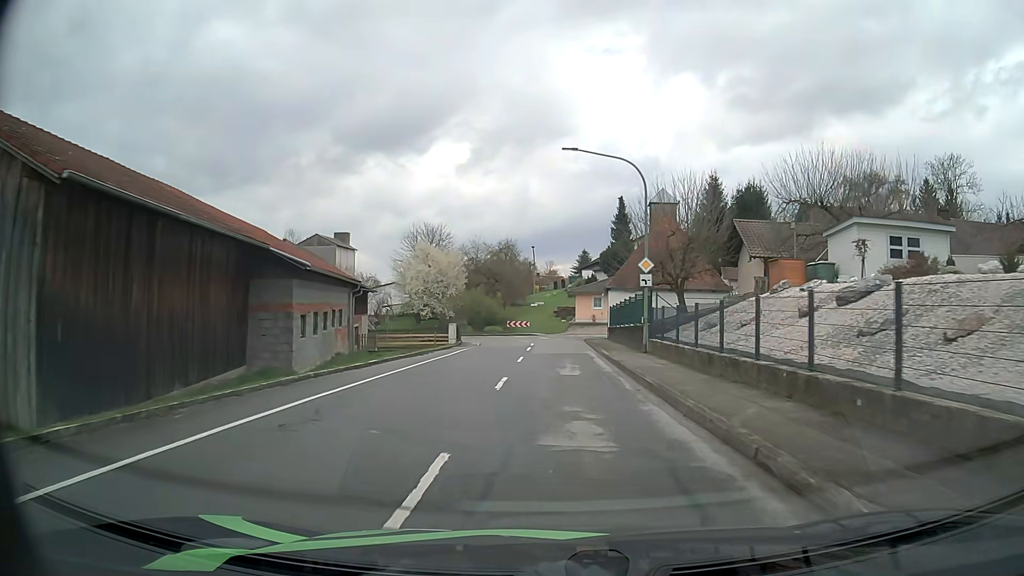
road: tertiary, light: Day
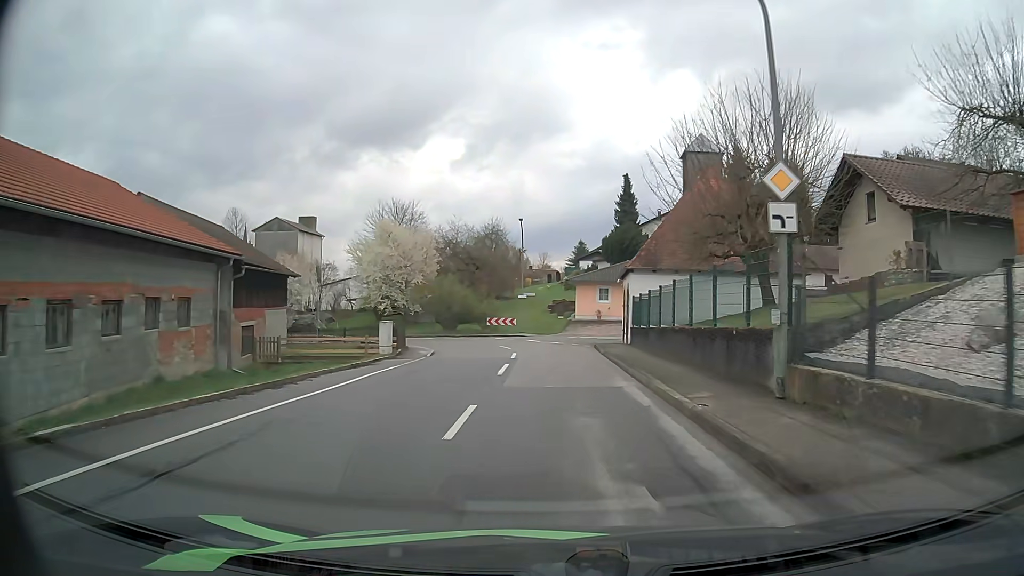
(0.0, +14.5) m; 0°
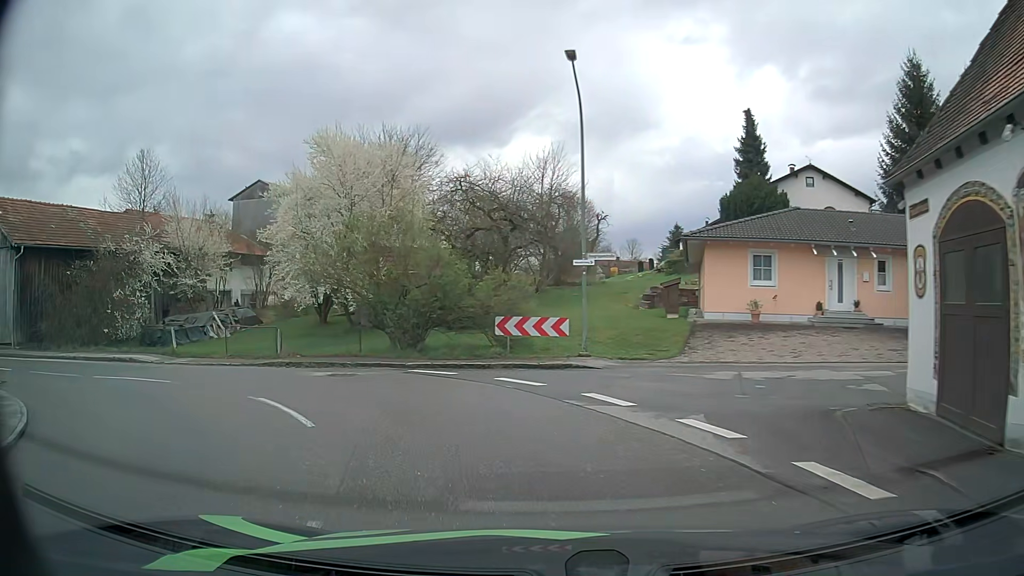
(0.0, +28.0) m; -8°
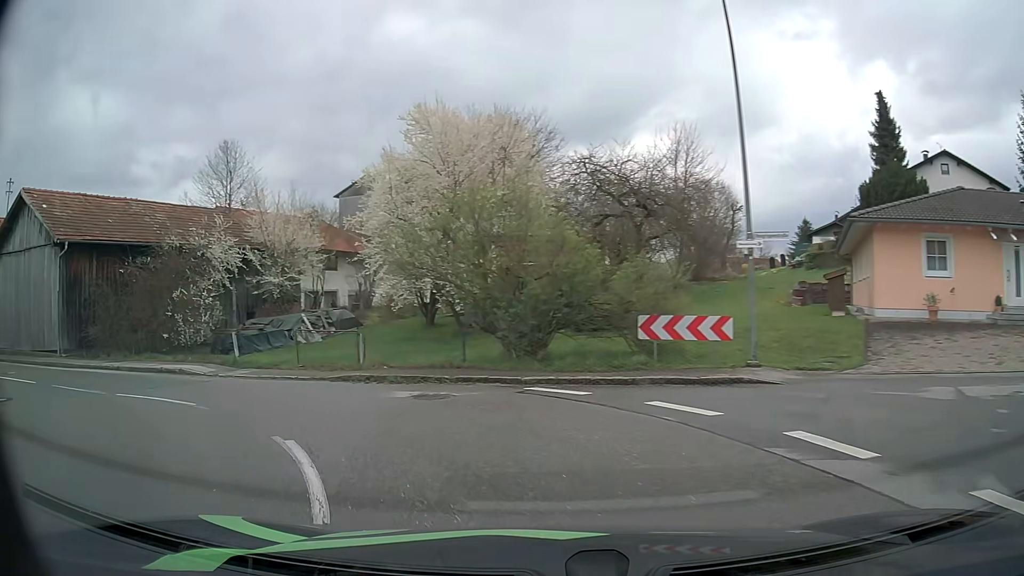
(-0.3, +4.1) m; -8°
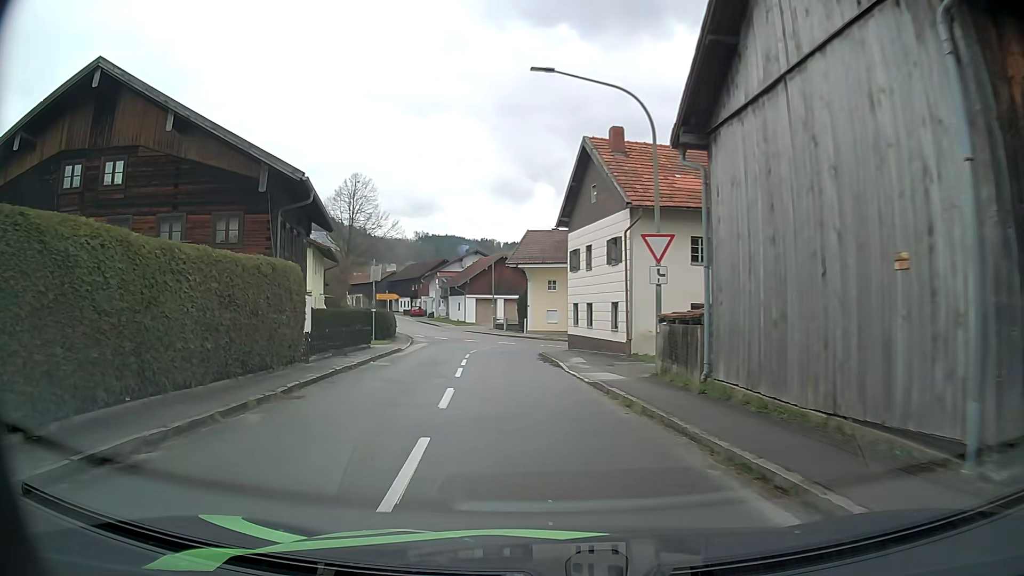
(-14.0, +15.1) m; -73°
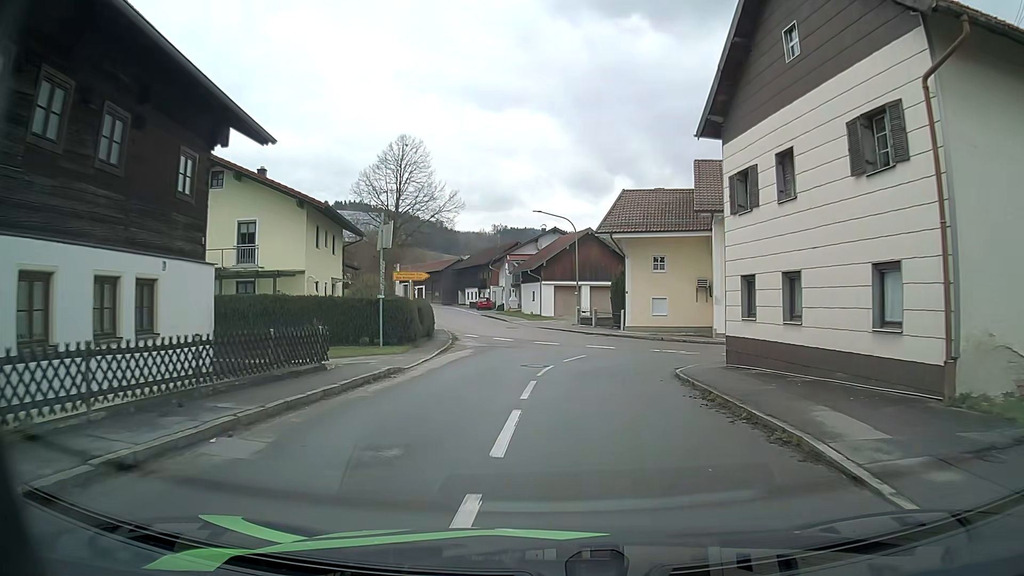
(-1.2, +15.2) m; -6°
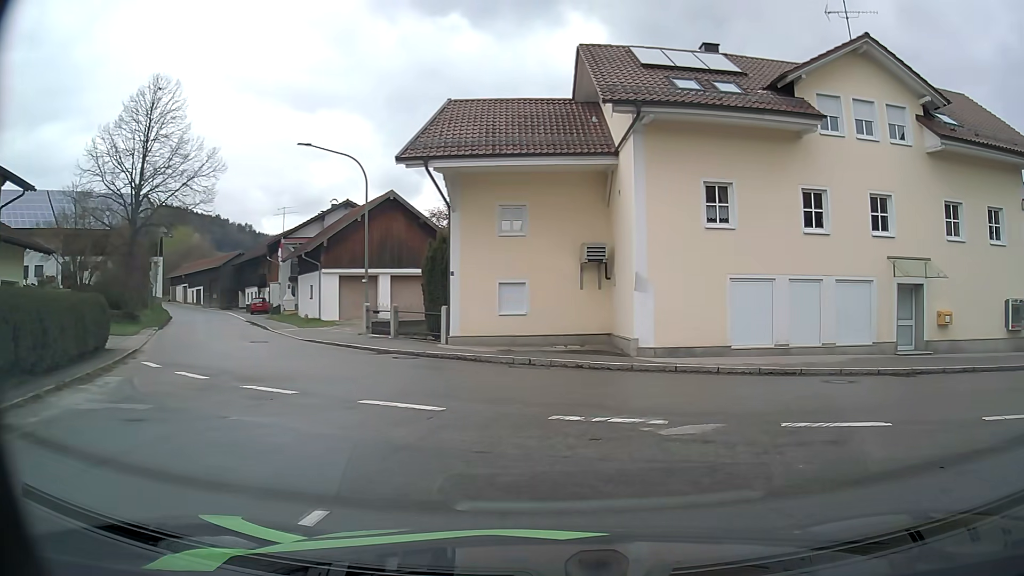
(+0.9, +17.5) m; +16°
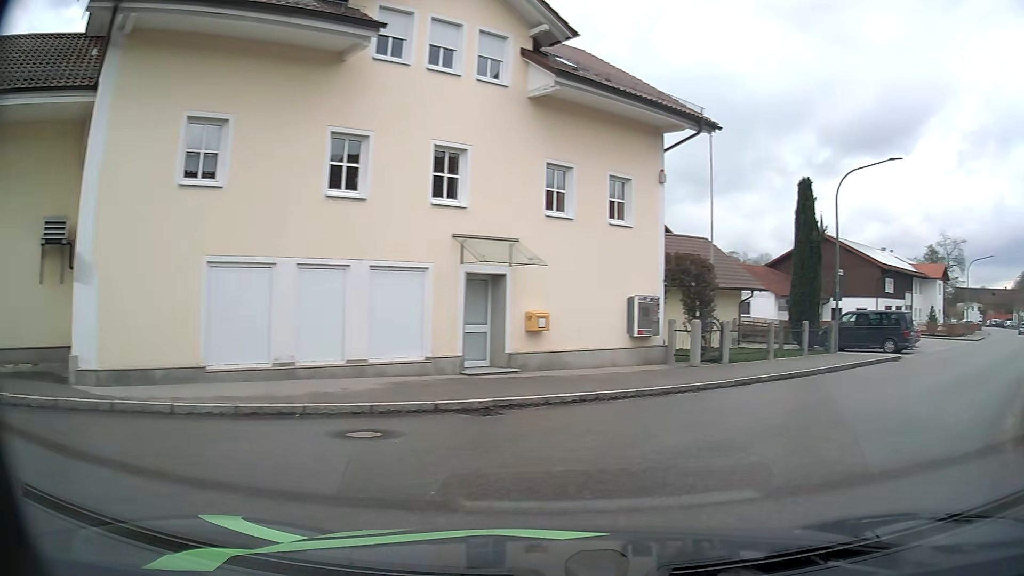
(+1.9, +6.3) m; +39°
